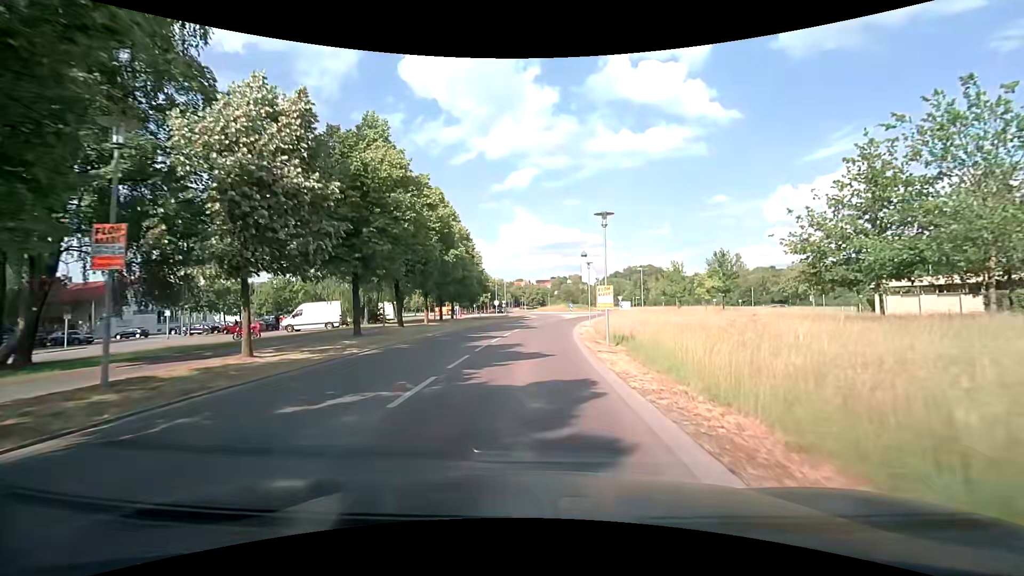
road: tertiary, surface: asphalt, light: Day
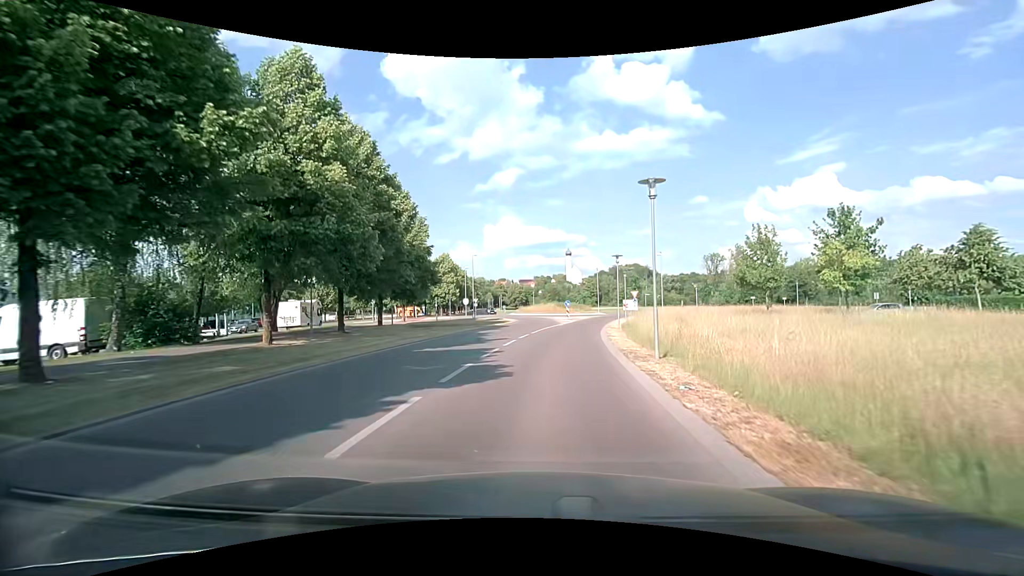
(+0.2, +24.8) m; +2°
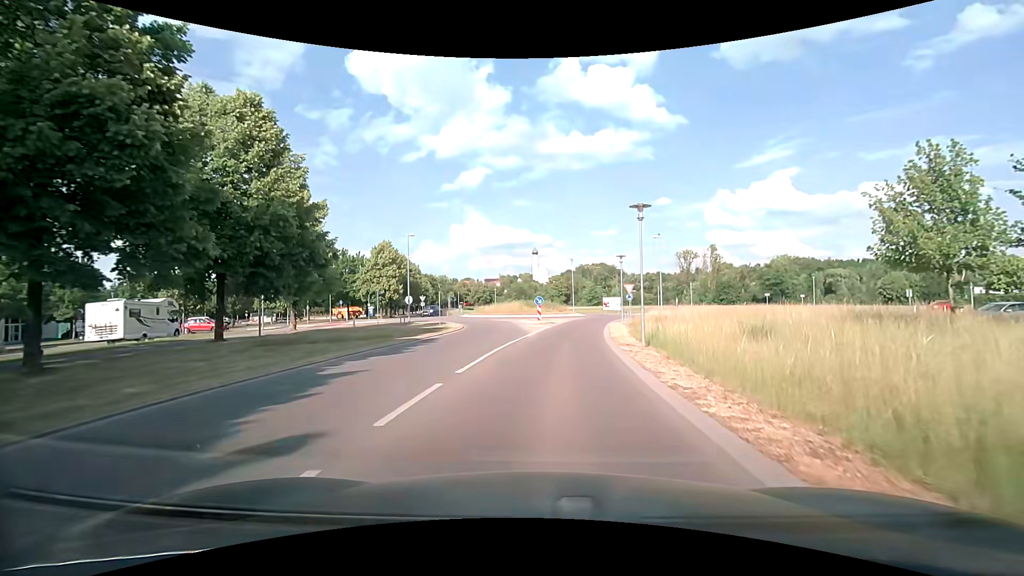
(+0.5, +16.7) m; +3°
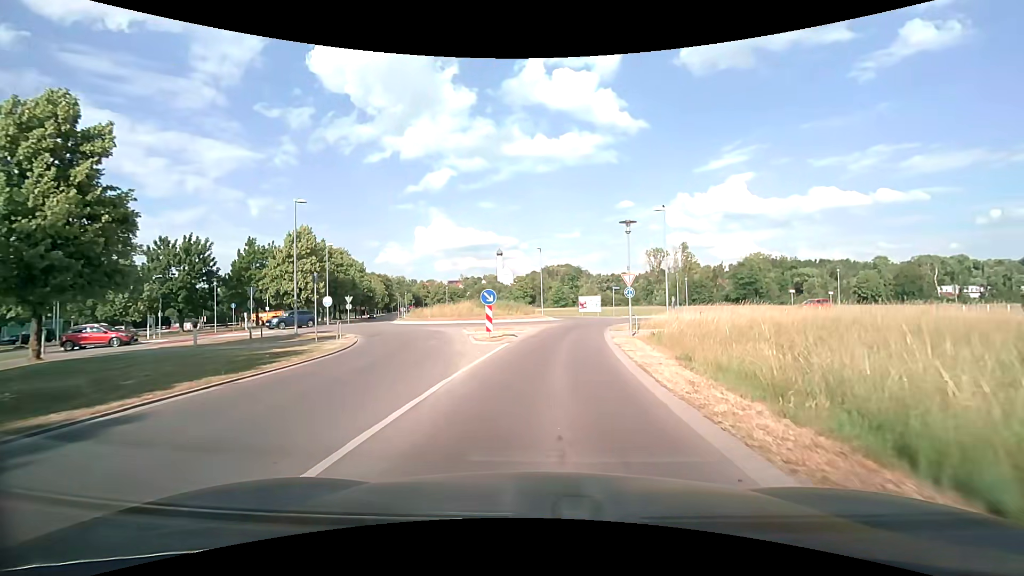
(+0.6, +15.0) m; +4°
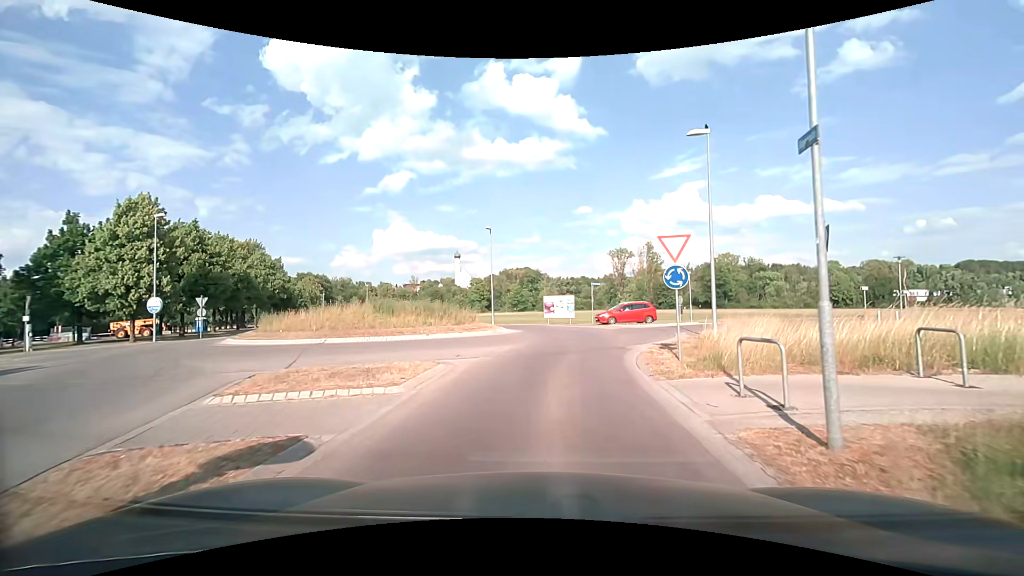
(+0.7, +16.8) m; +5°
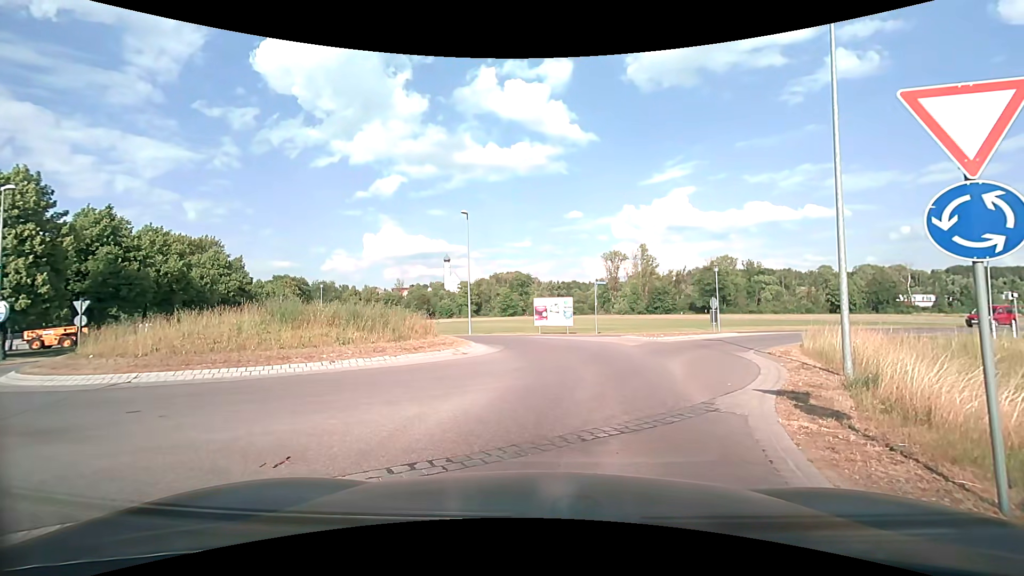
(+0.1, +8.3) m; +2°
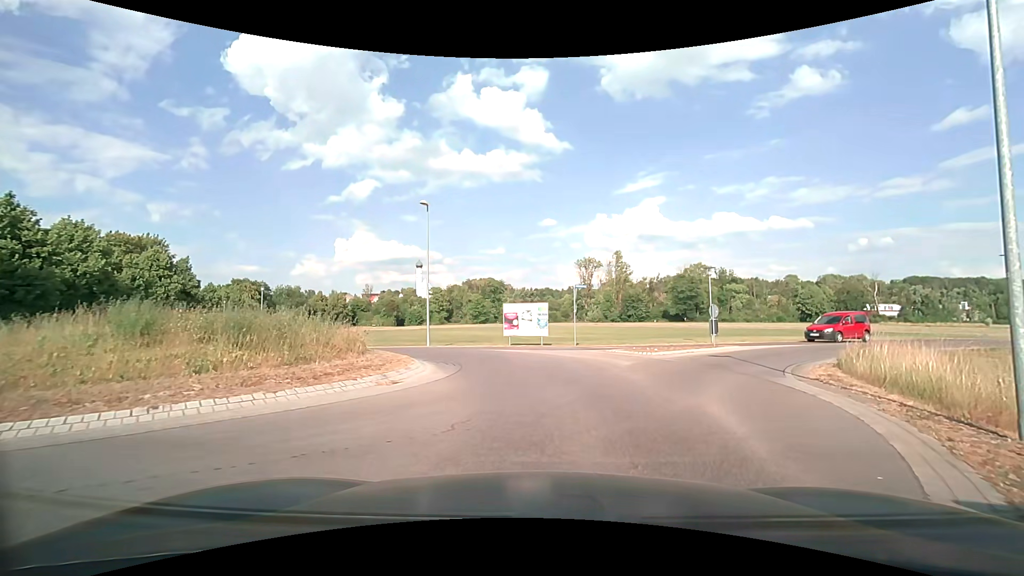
(0.0, +4.9) m; +2°
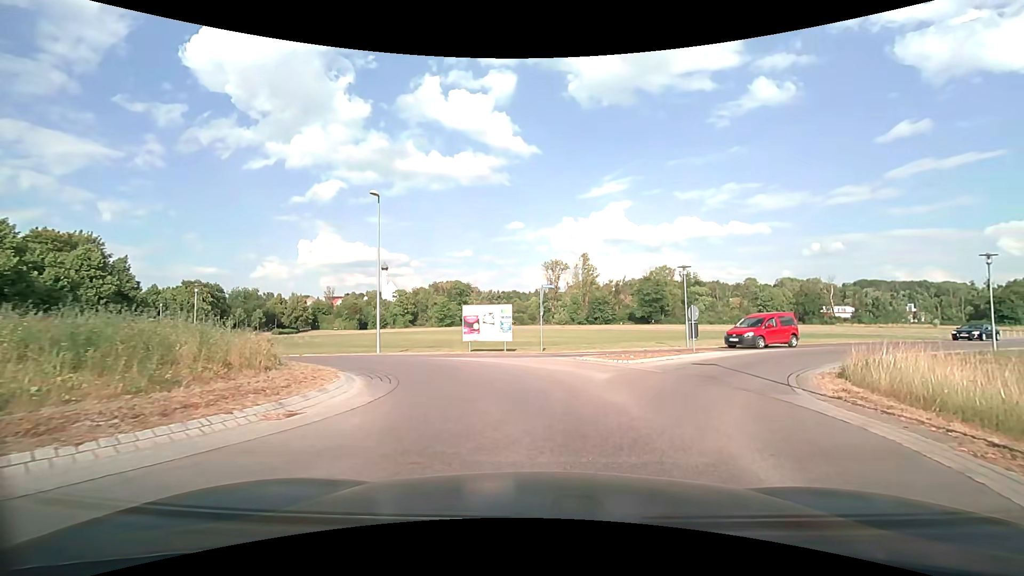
(+0.1, +2.8) m; +4°
(0, +10) (-4, +19) (-12, +24) (-21, +30) (-29, +36) (-35, +43) (-41, +51) (-47, +60) (-51, +69) (-56, +77) m
